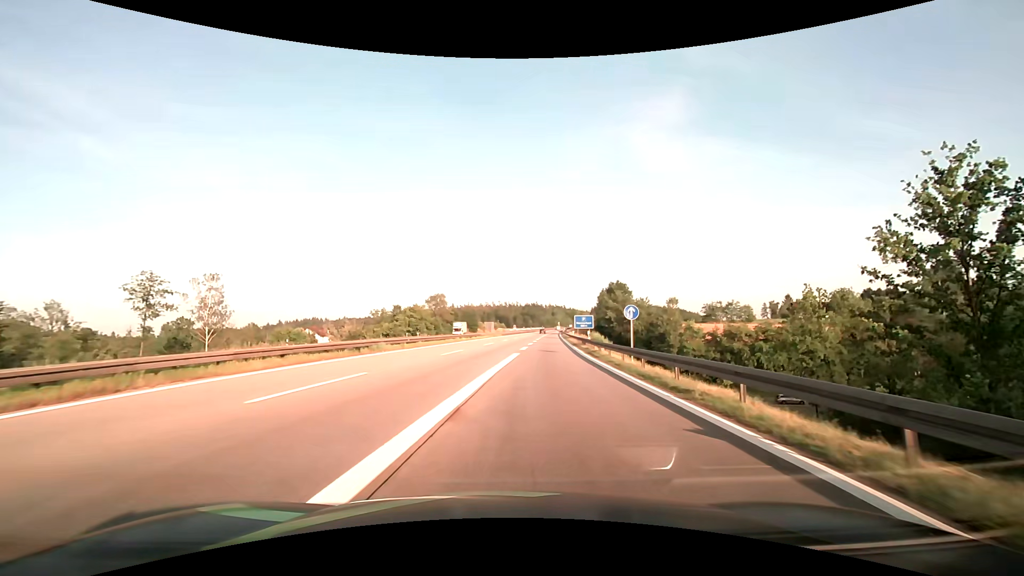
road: motorway_link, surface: asphalt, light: Day
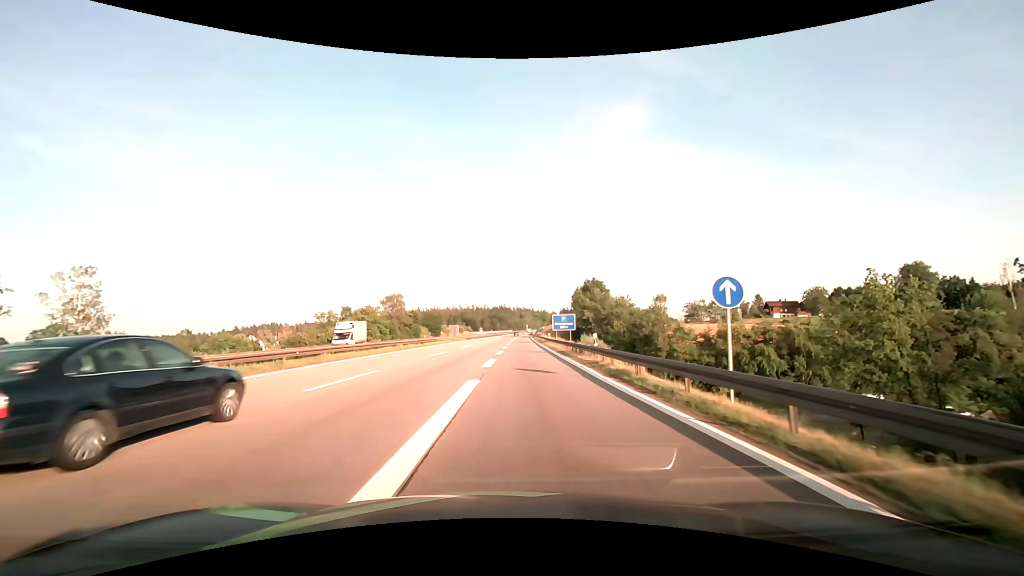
(+0.5, +14.8) m; +4°
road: motorway
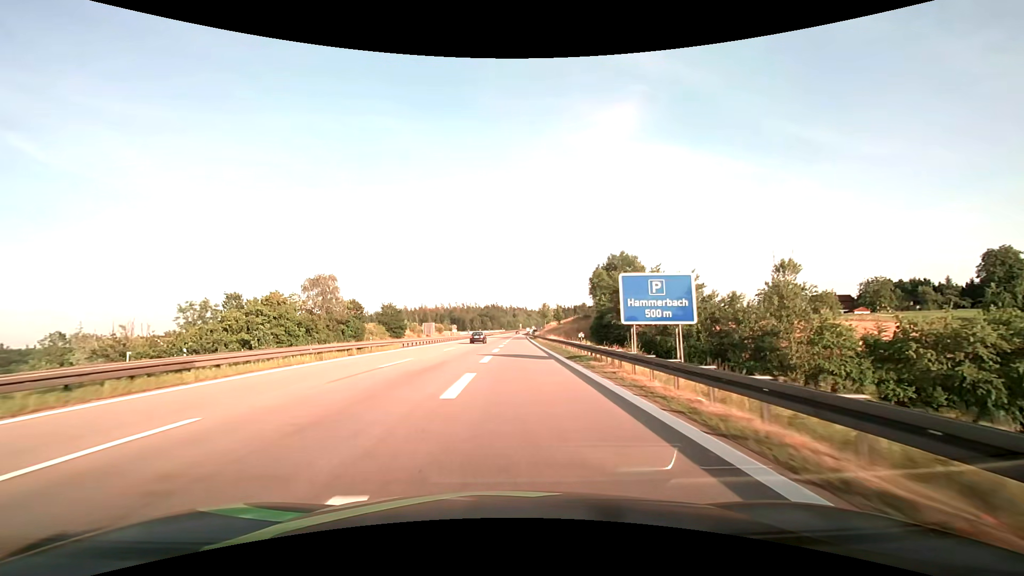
(+1.0, +46.5) m; +1°
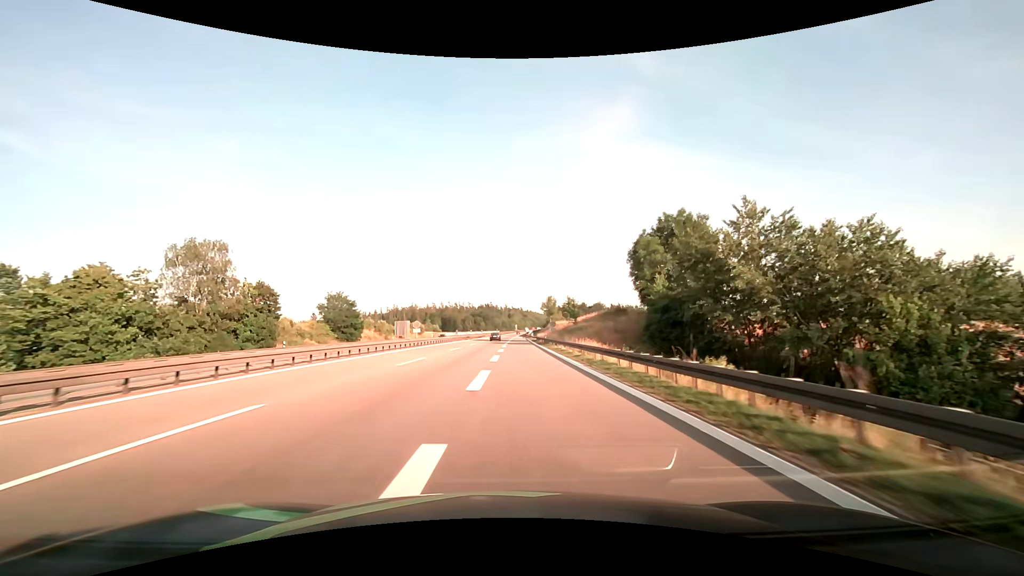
(0.0, +34.5) m; 0°
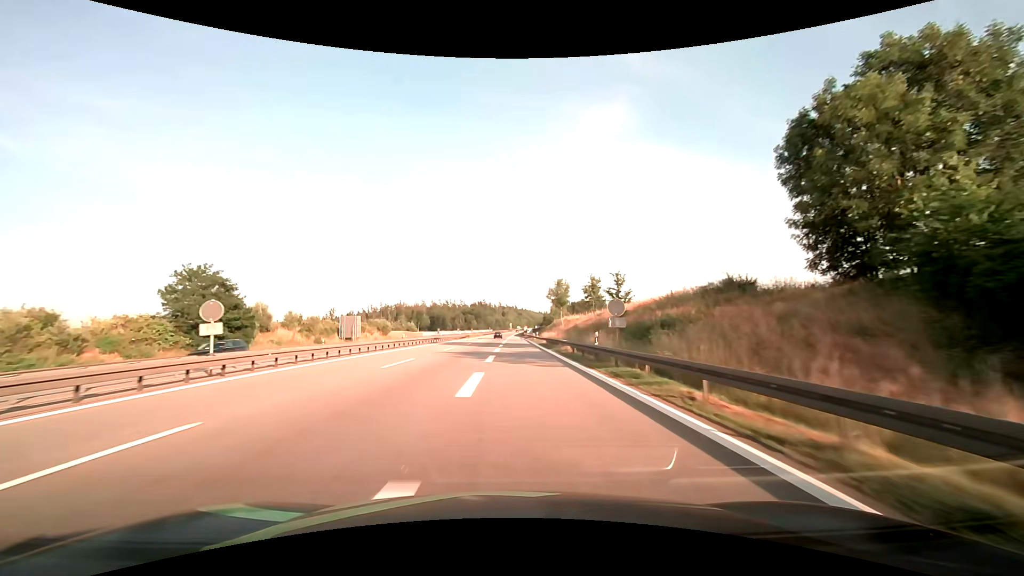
(+0.5, +37.6) m; +1°
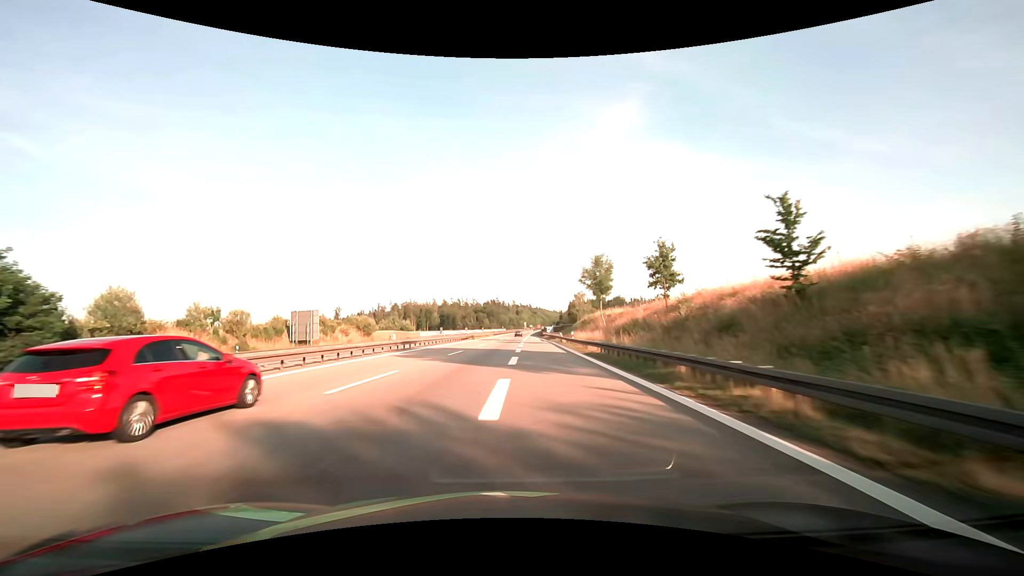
(-0.3, +26.2) m; -2°
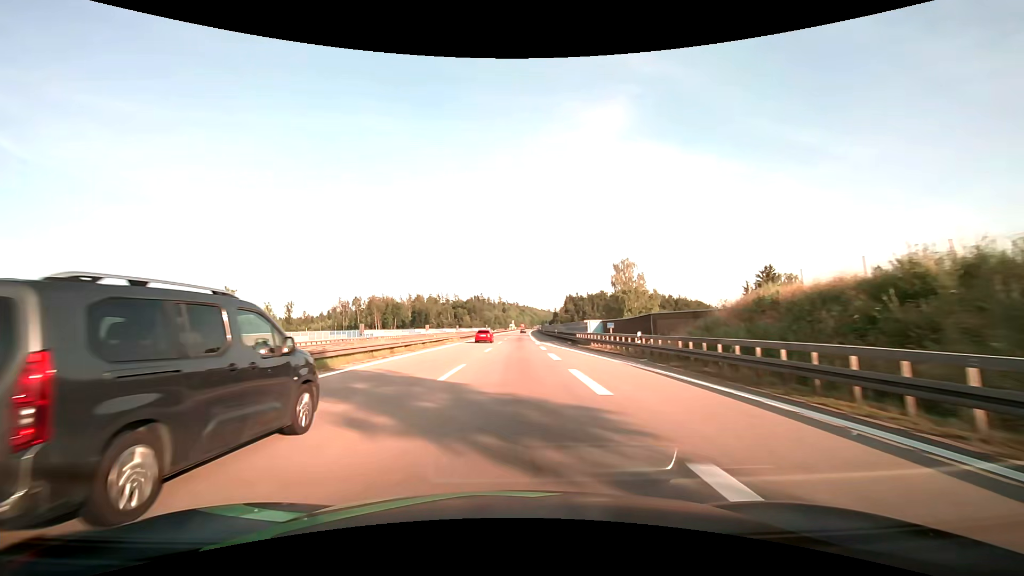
(+0.1, +69.1) m; +2°
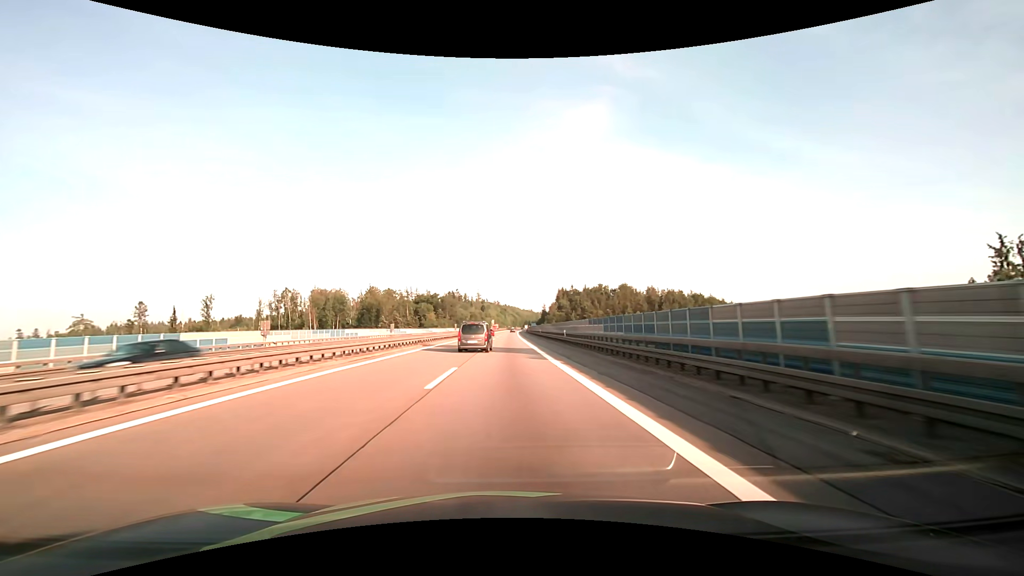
(+1.5, +73.4) m; +2°
(0, +10) (0, +20) (0, +30) (0, +40) (0, +50) (0, +60) (0, +70) (0, +80) (0, +90) (0, +100) m
